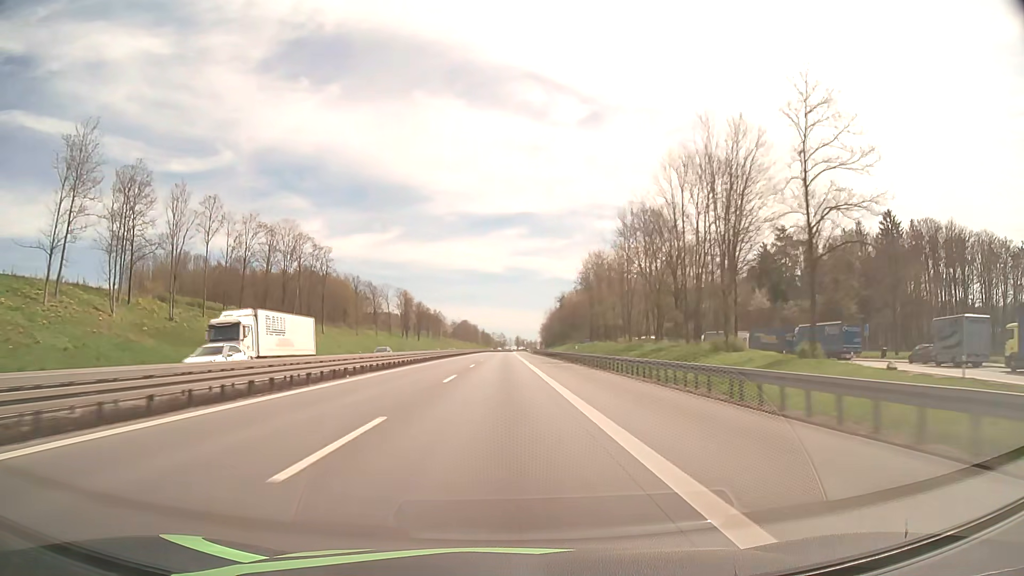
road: motorway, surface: asphalt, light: Day
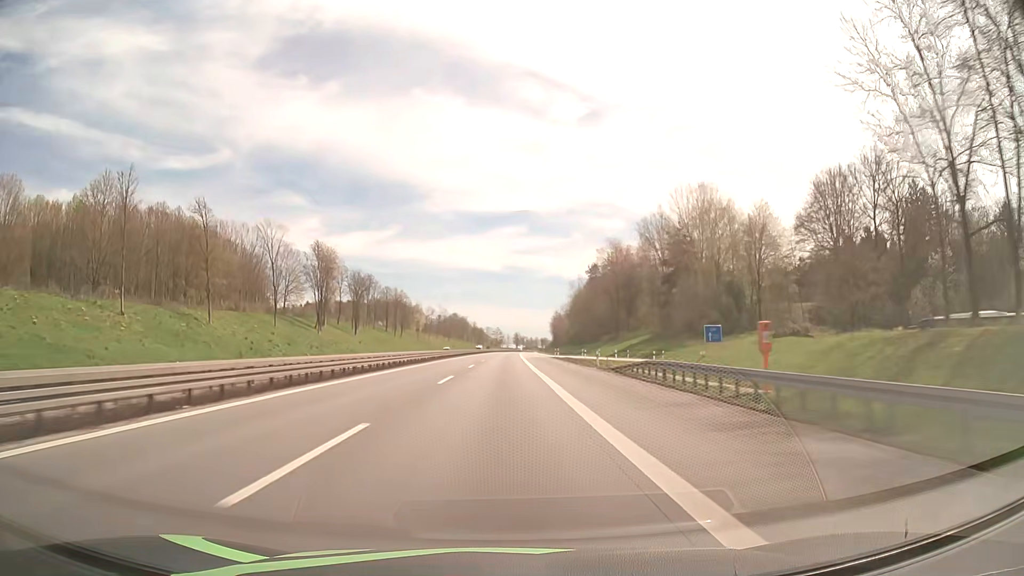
(0.0, +112.1) m; 0°
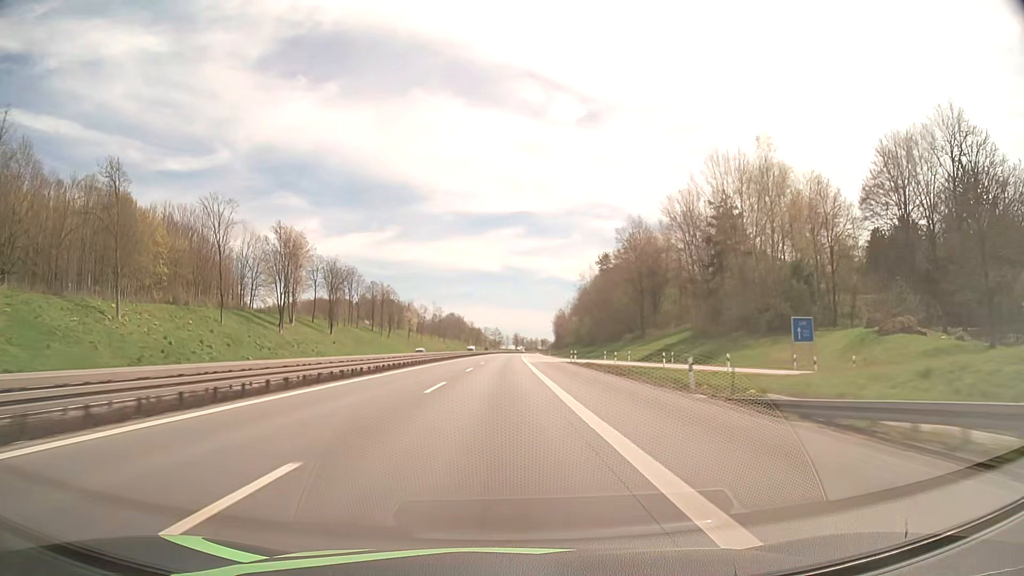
(0.0, +22.5) m; 0°
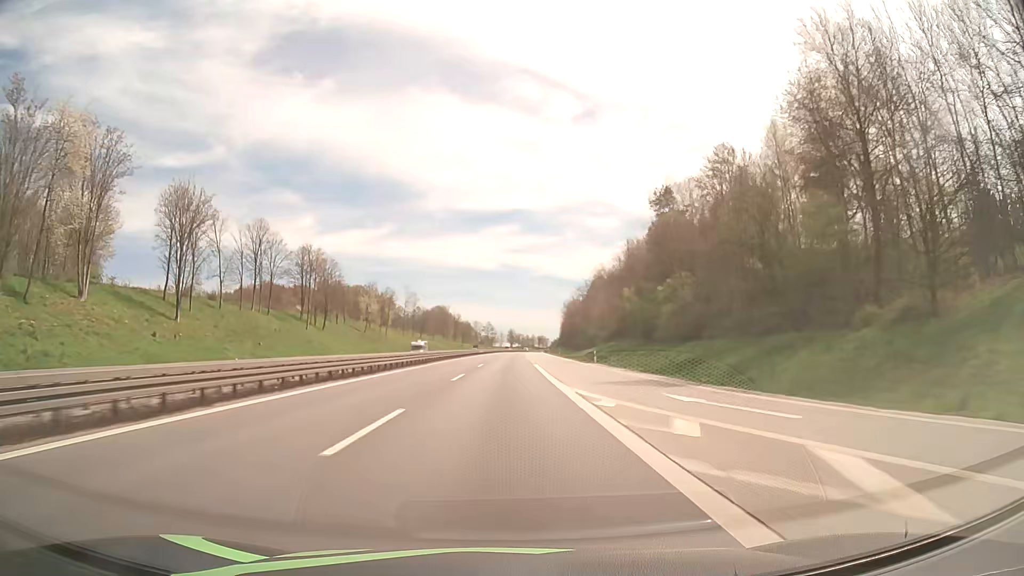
(+0.2, +67.4) m; 0°
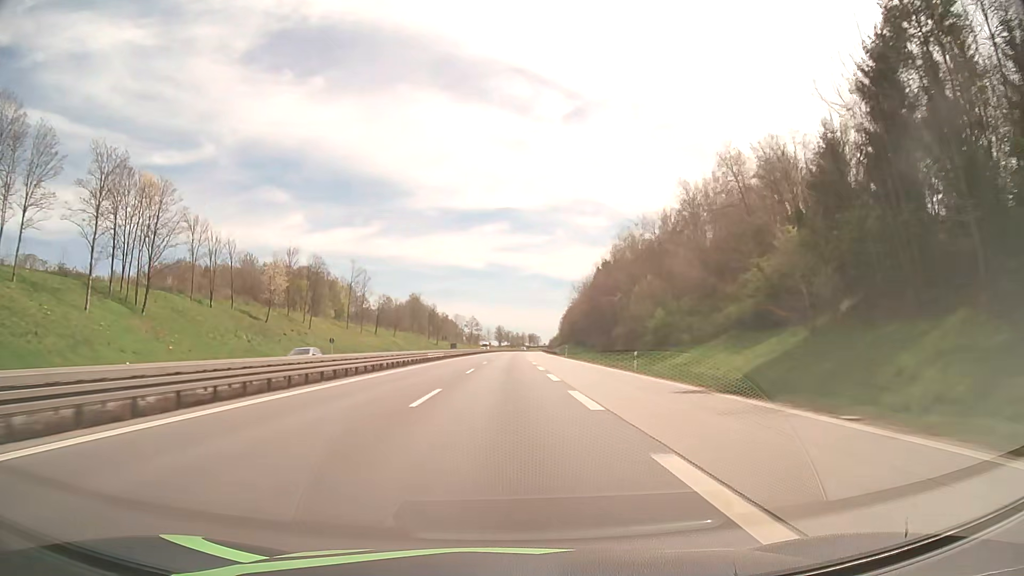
(+0.7, +67.5) m; +1°
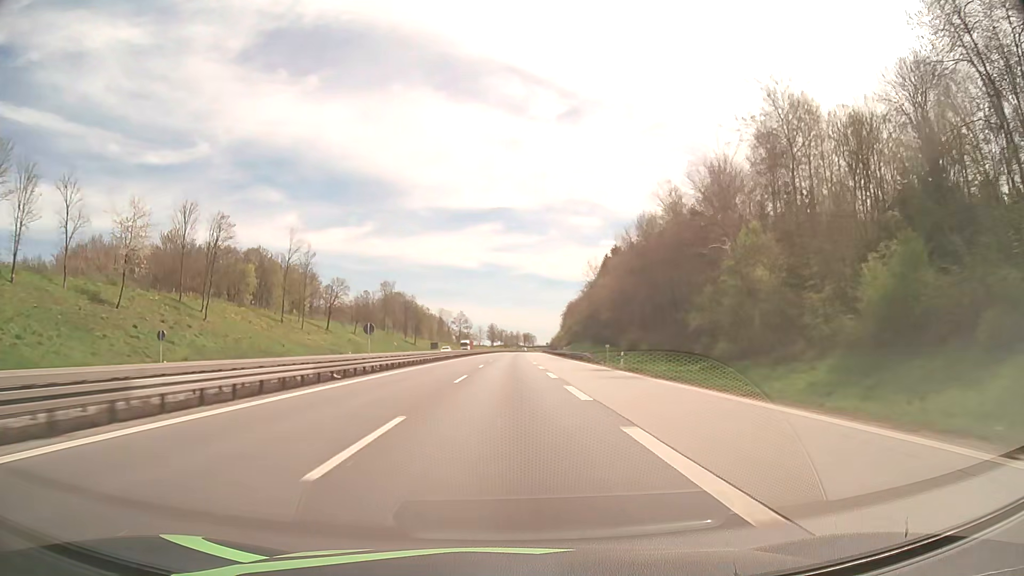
(+0.2, +45.0) m; +1°
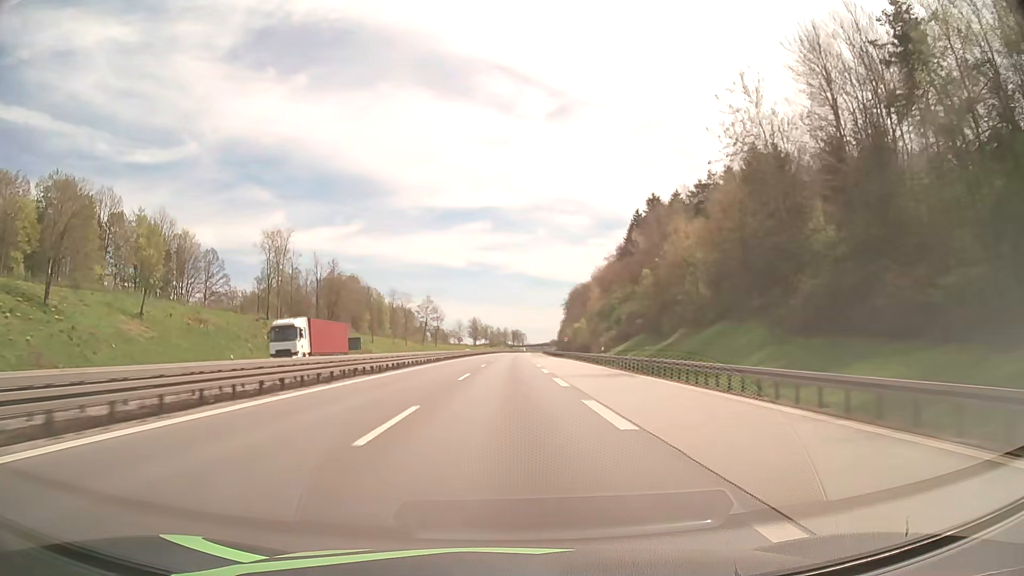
(+1.1, +90.1) m; +1°
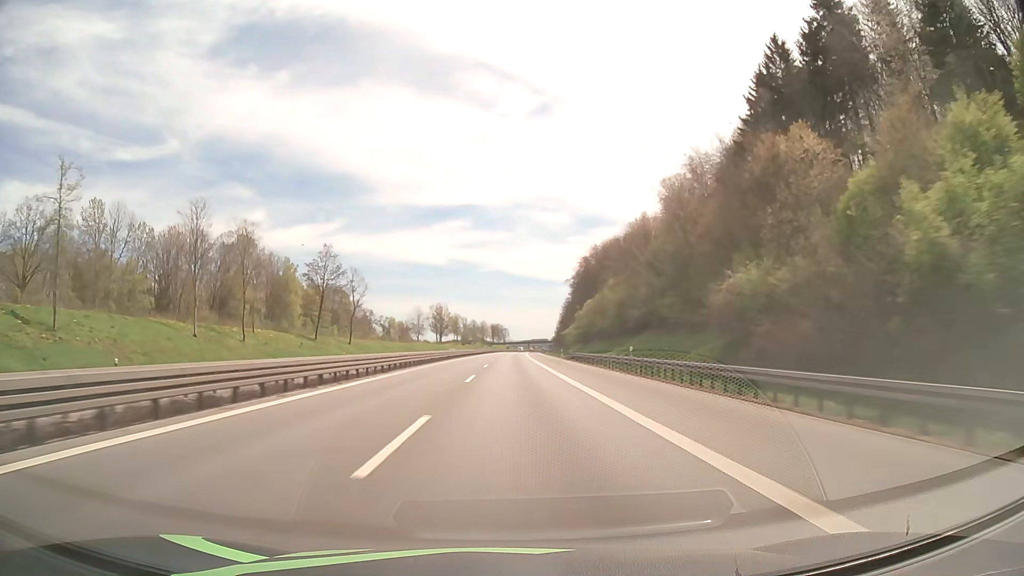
(+1.2, +113.1) m; +2°
(0, +10) (0, +20) (0, +30) (0, +40) (0, +50) (+1, +60) (+1, +70) (+1, +80) (+1, +90) (+1, +100) m
